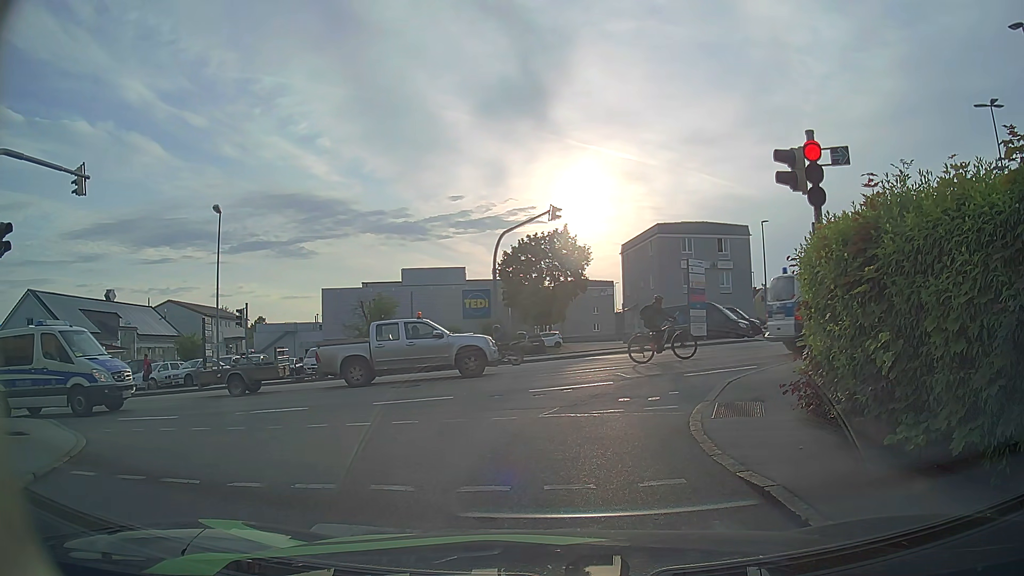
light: Day
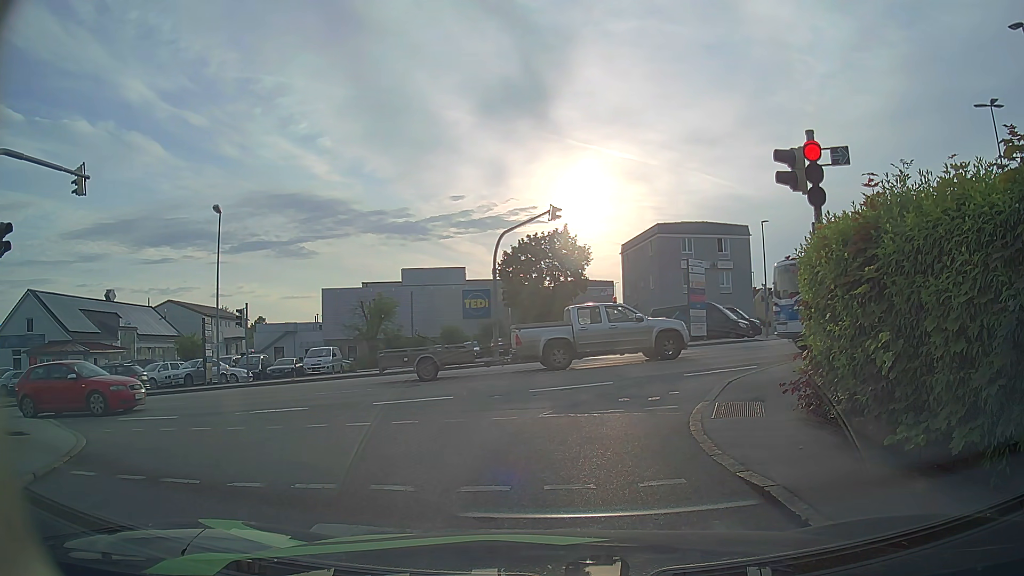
(0.0, 0.0) m; 0°
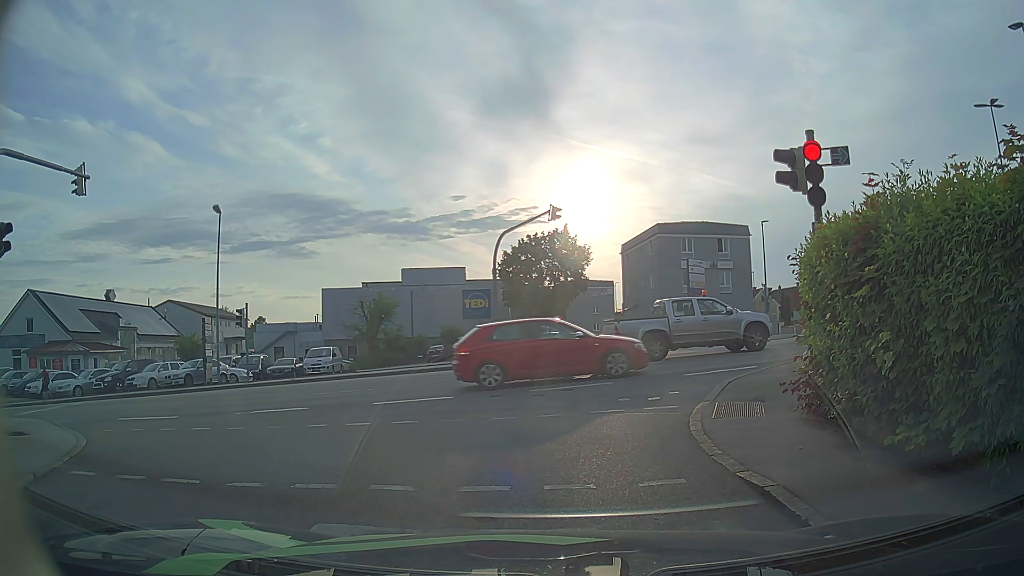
(0.0, 0.0) m; 0°
